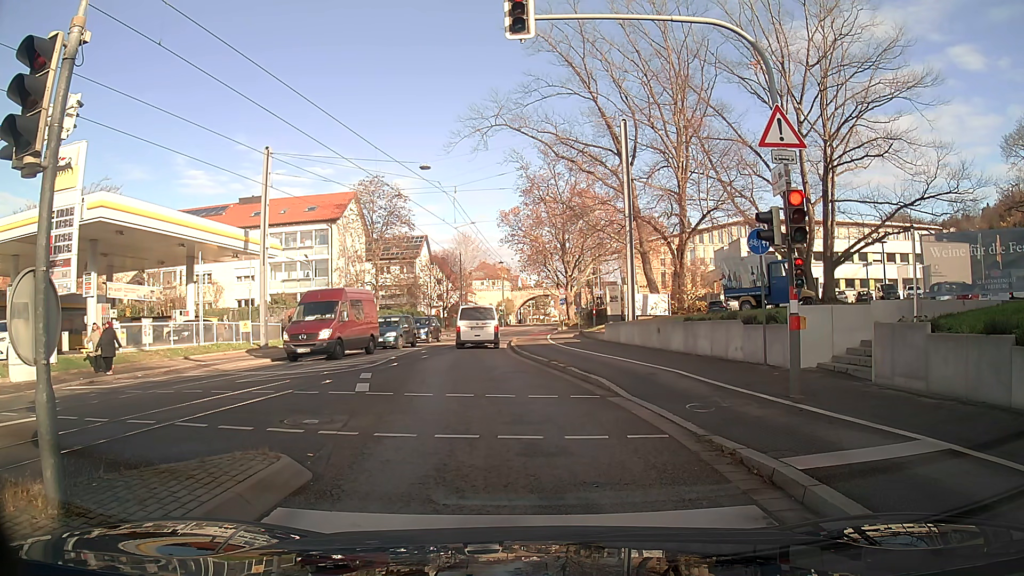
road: secondary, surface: asphalt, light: Day
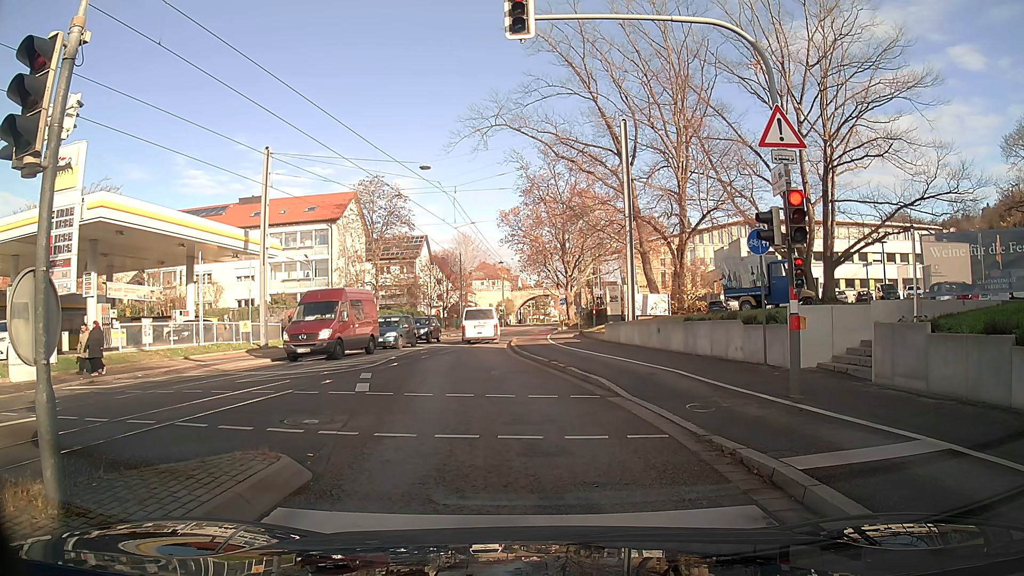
(0.0, 0.0) m; 0°
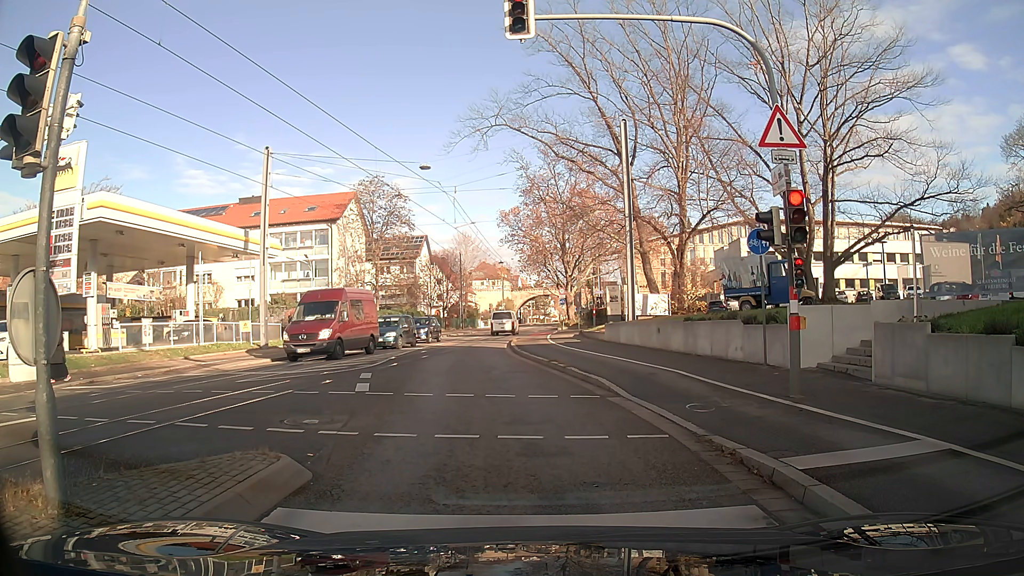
(0.0, 0.0) m; 0°
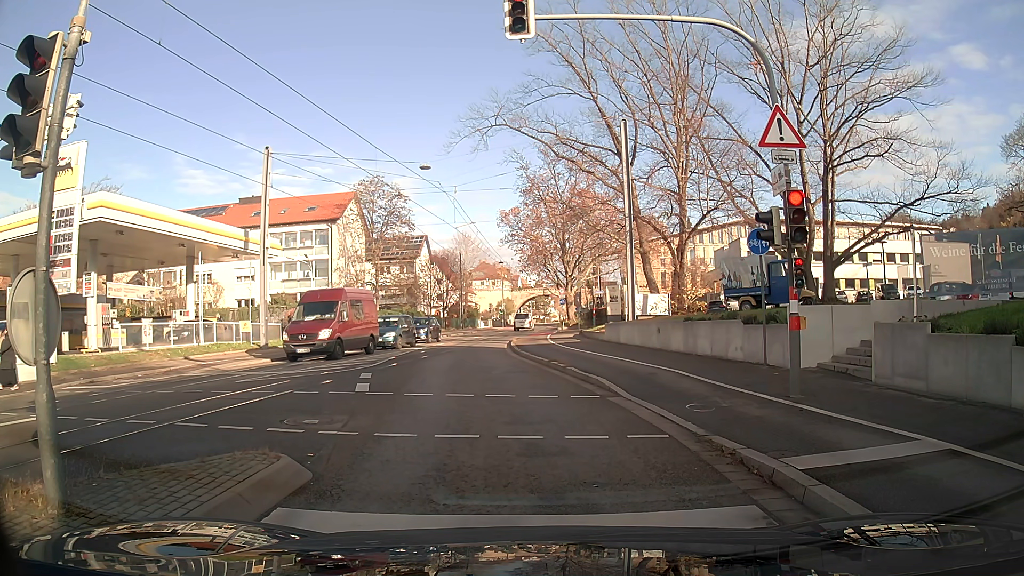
(0.0, 0.0) m; 0°
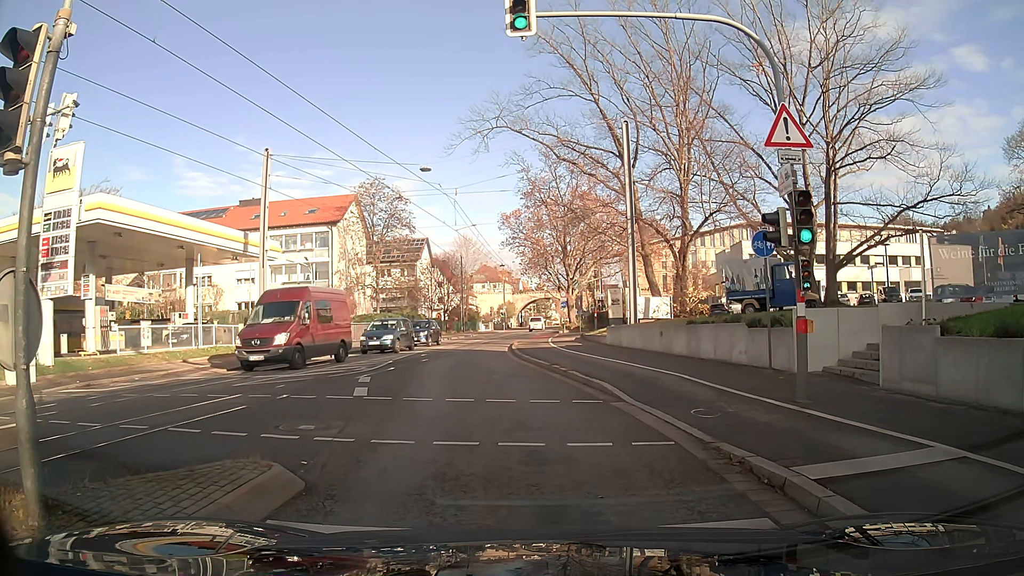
(0.0, +0.2) m; 0°
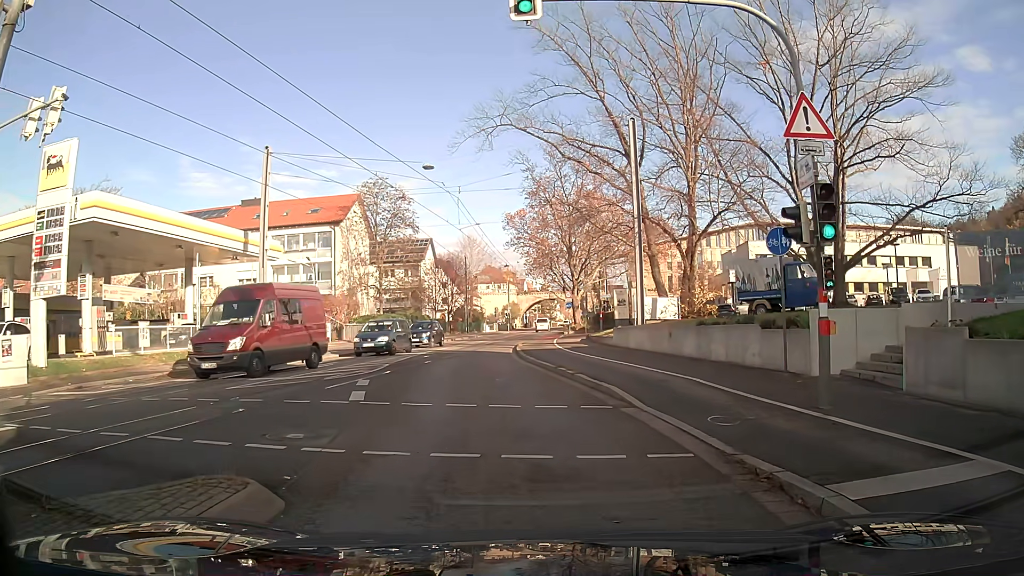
(0.0, +0.7) m; -1°
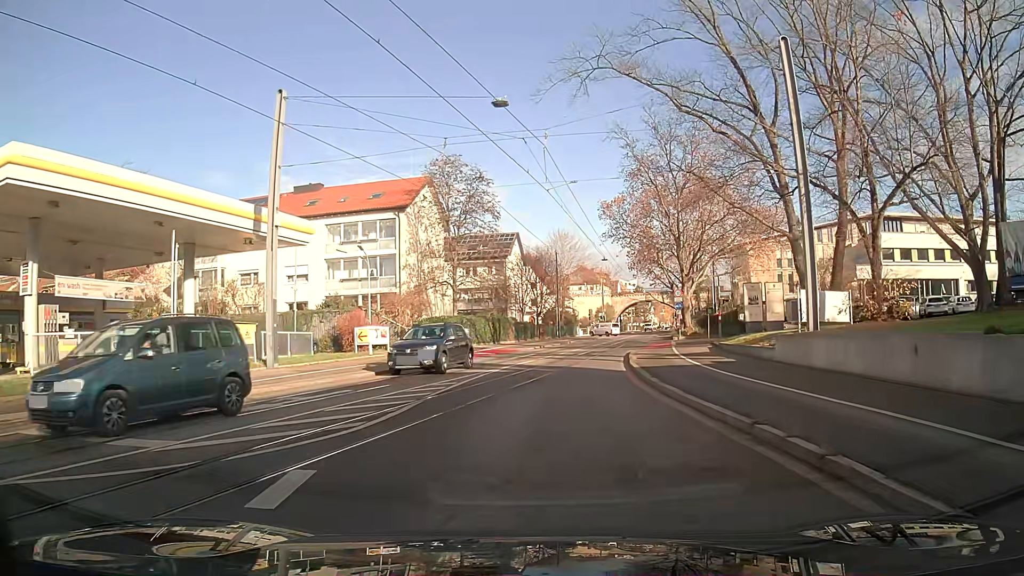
(-0.8, +9.9) m; -8°
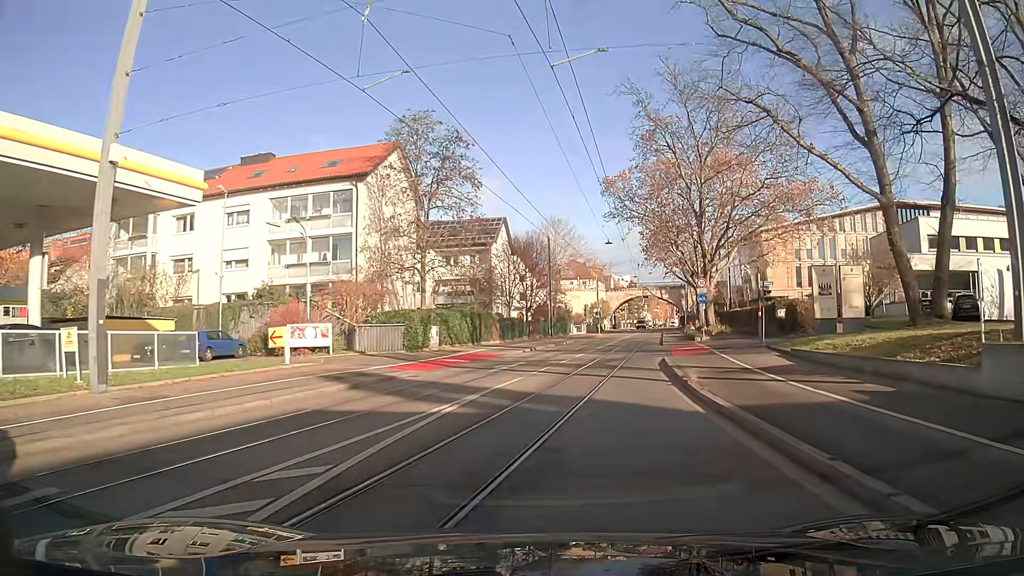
(+0.1, +10.2) m; +2°
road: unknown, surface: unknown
